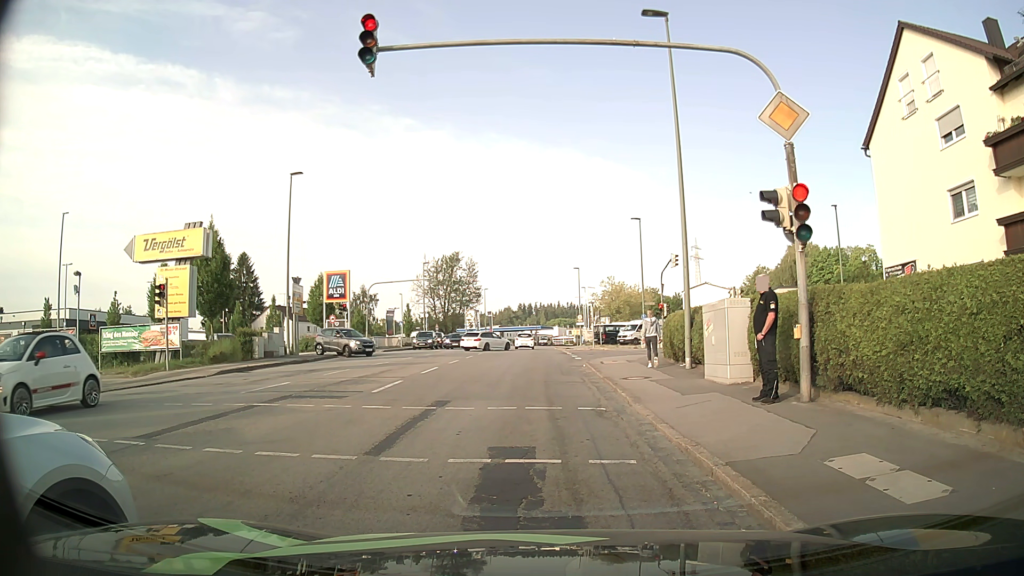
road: tertiary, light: Day
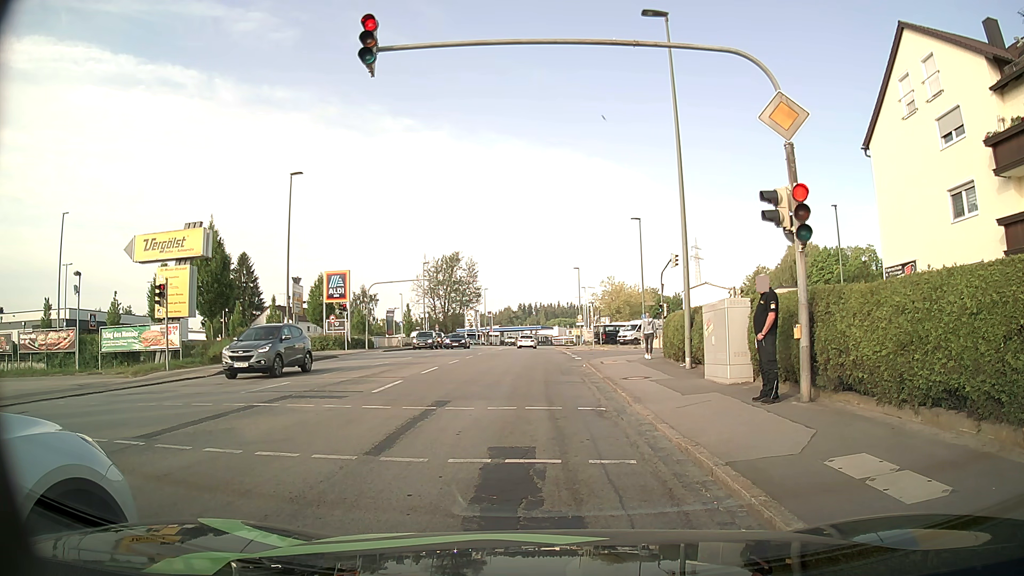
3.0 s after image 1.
(0.0, 0.0) m; 0°
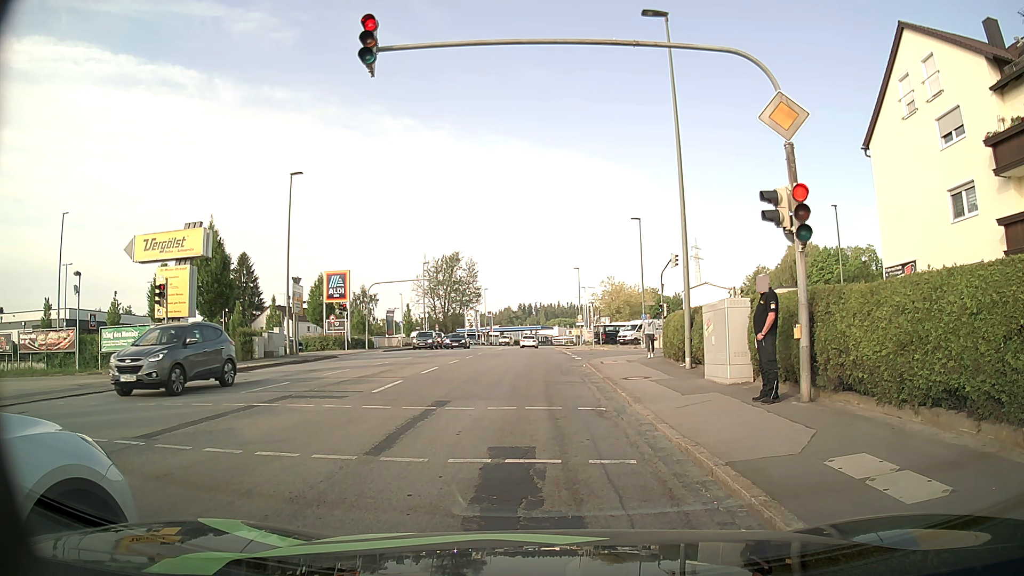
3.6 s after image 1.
(0.0, 0.0) m; 0°
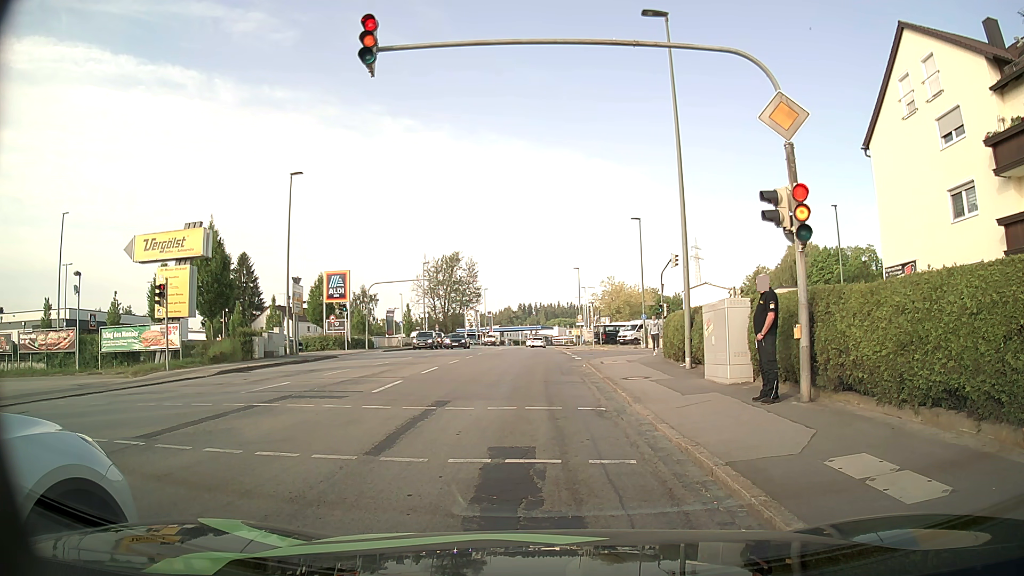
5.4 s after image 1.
(0.0, 0.0) m; 0°
